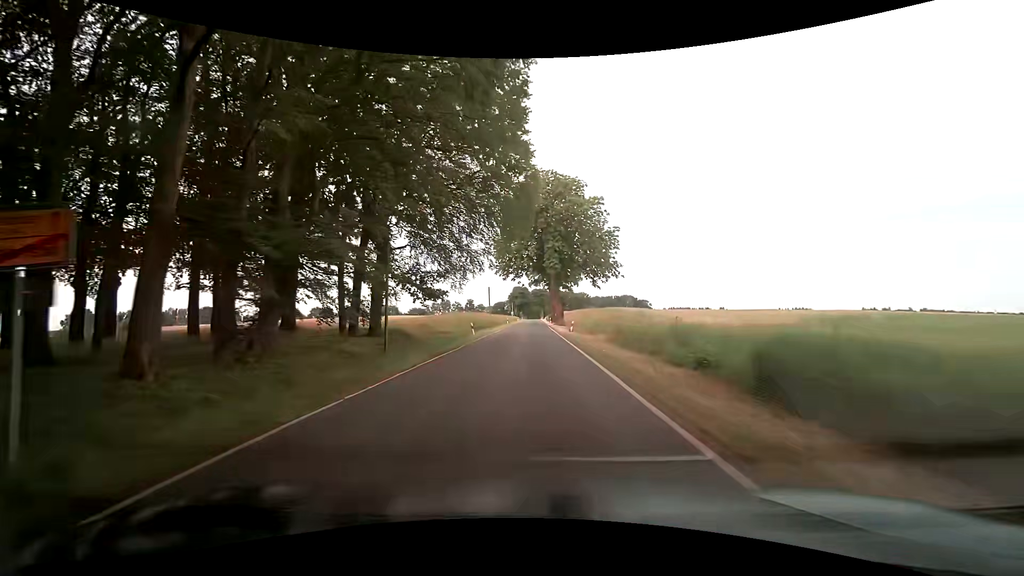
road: tertiary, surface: asphalt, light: Day
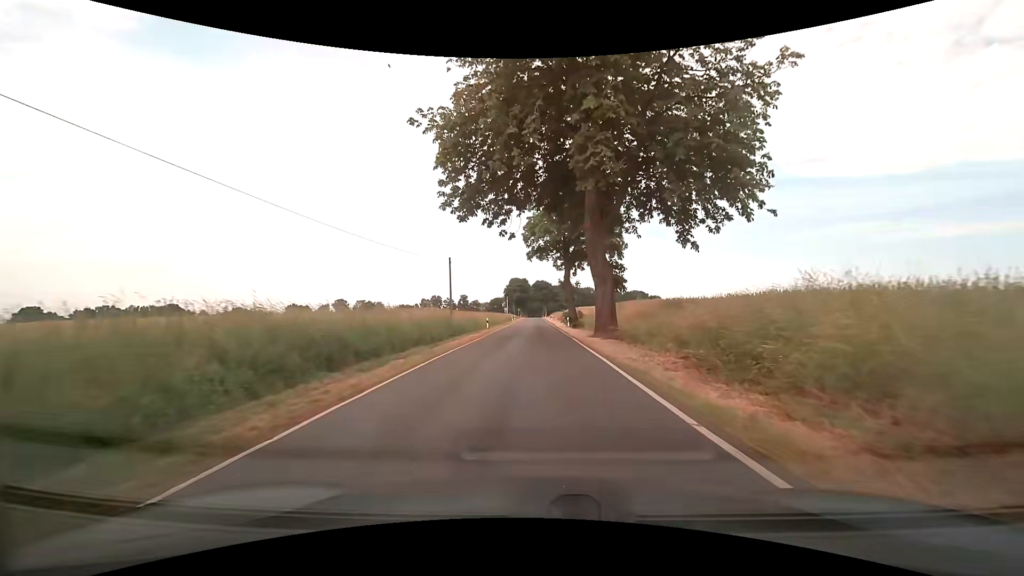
(-0.4, +39.0) m; -1°
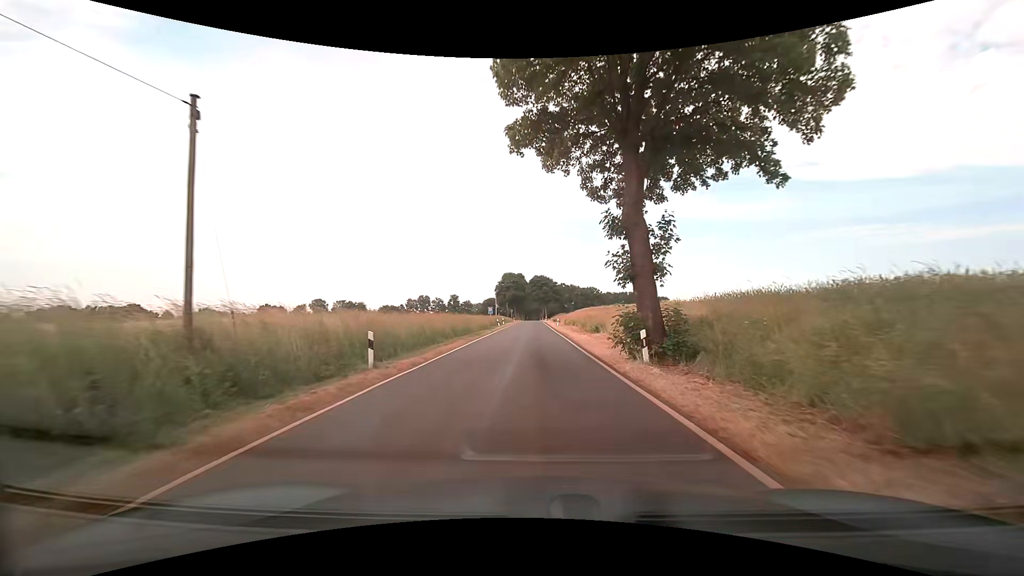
(0.0, +31.2) m; +1°
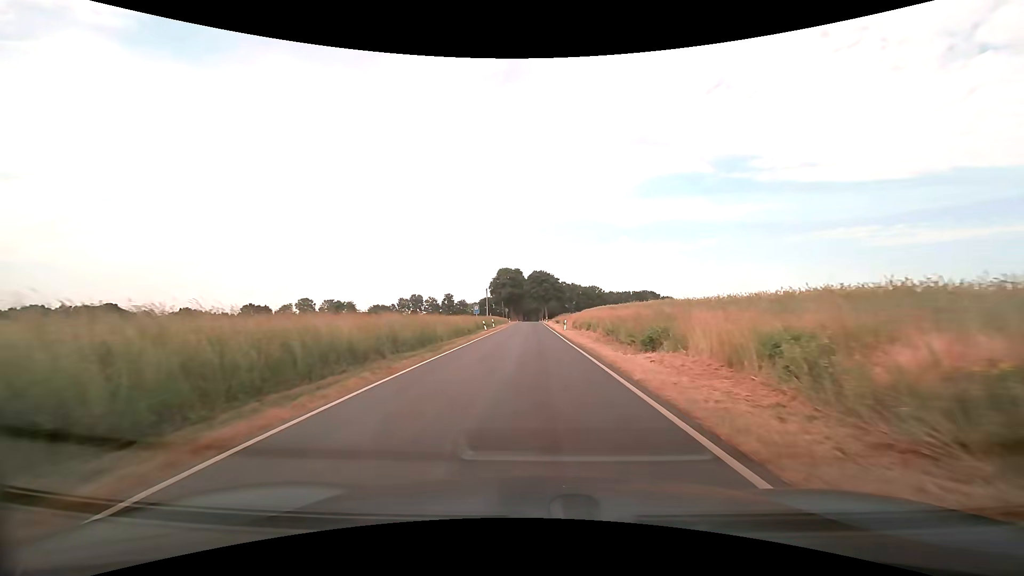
(-0.2, +16.3) m; 0°
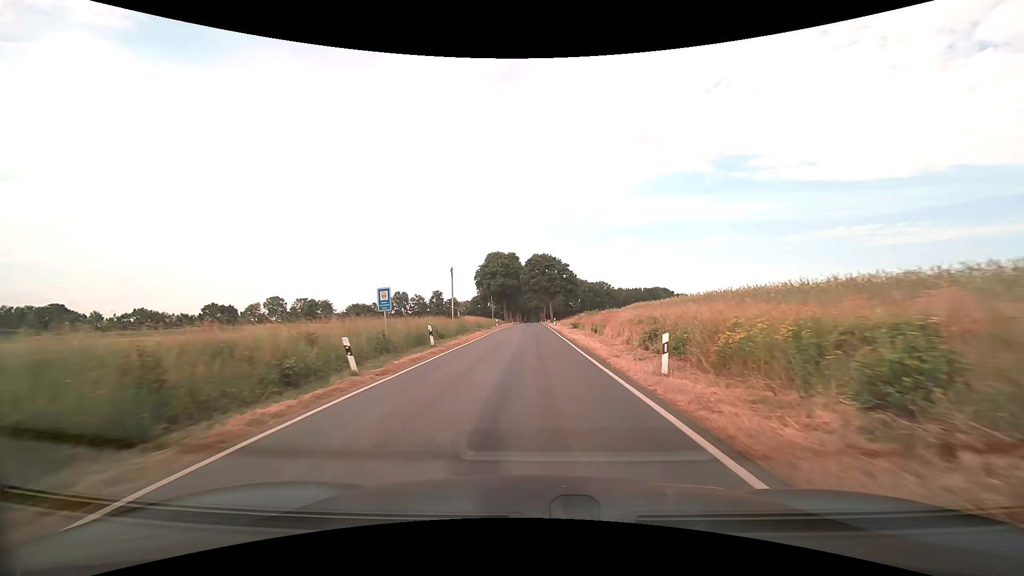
(-0.3, +34.5) m; 0°
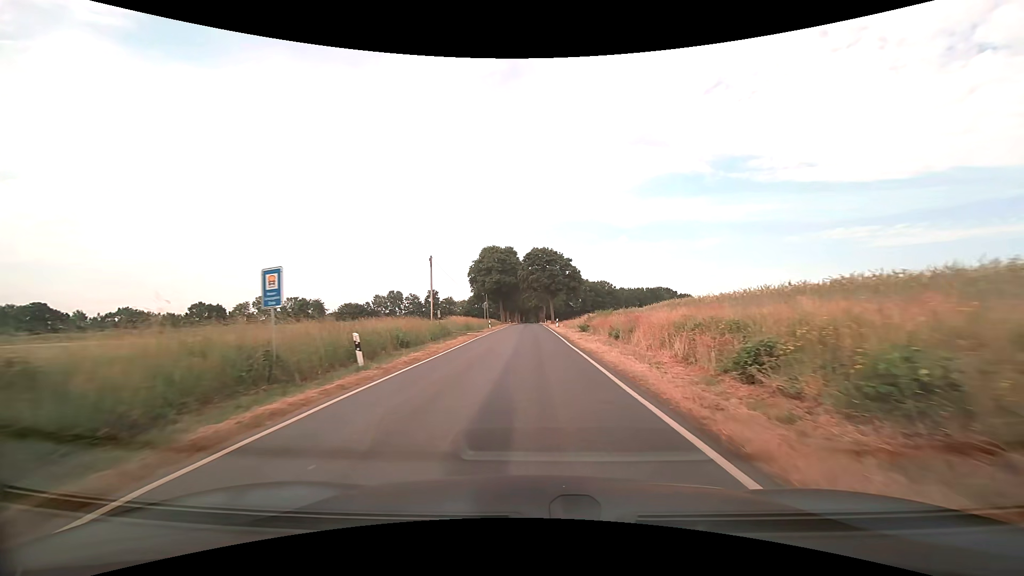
(0.0, +9.0) m; 0°
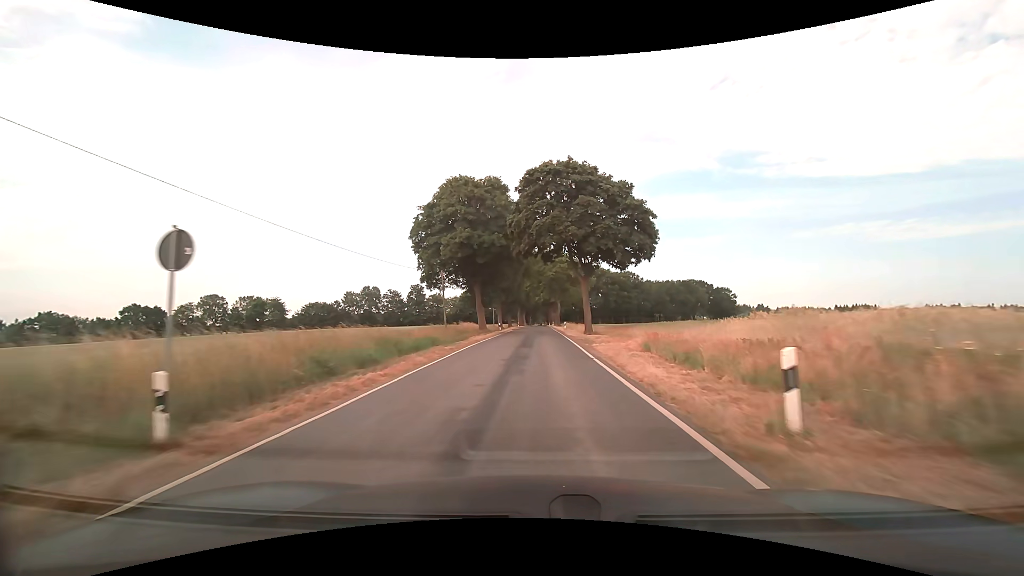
(-0.1, +47.9) m; -1°
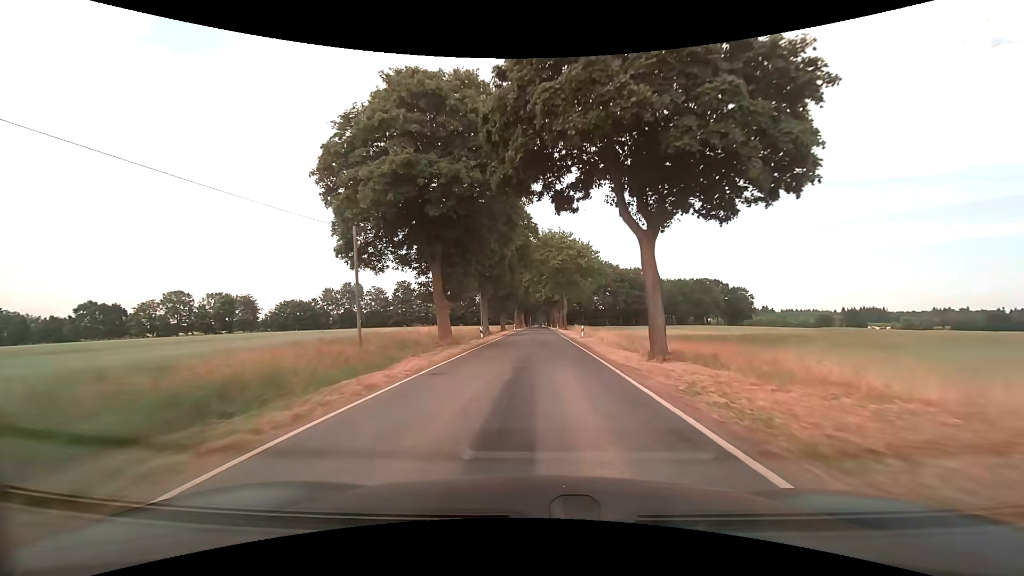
(-0.1, +20.7) m; 0°
(0, +10) (0, +20) (0, +30) (0, +40) (0, +50) (0, +60) (+1, +70) (+1, +80) (+1, +90) (+1, +100) m
